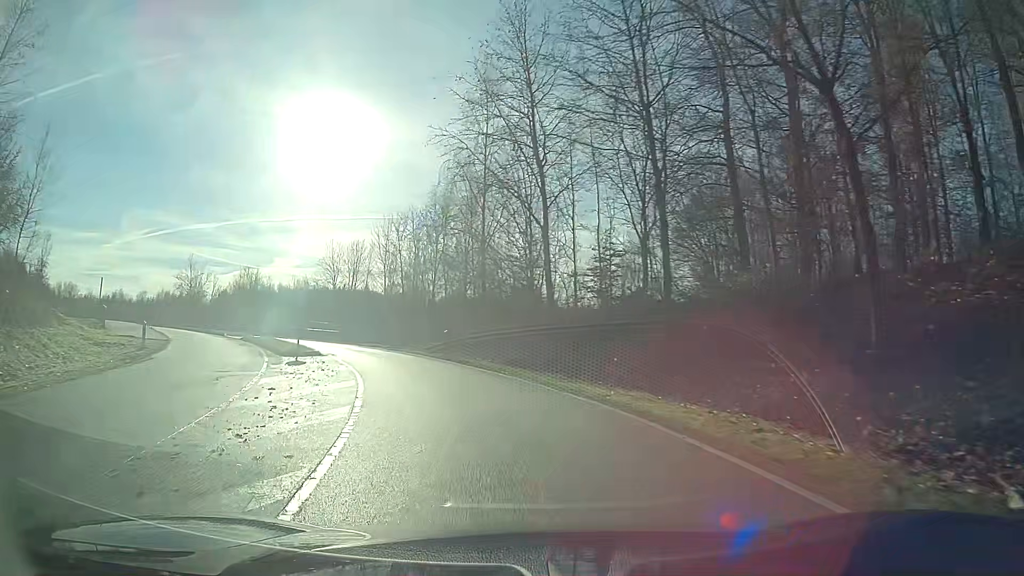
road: primary_link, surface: asphalt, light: Day
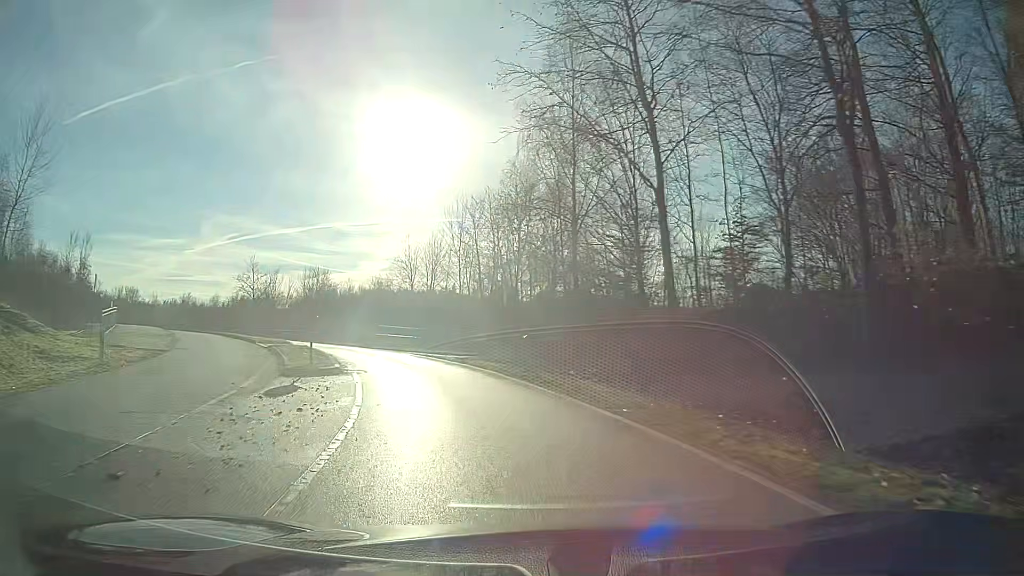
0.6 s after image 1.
(-0.5, +7.7) m; -8°
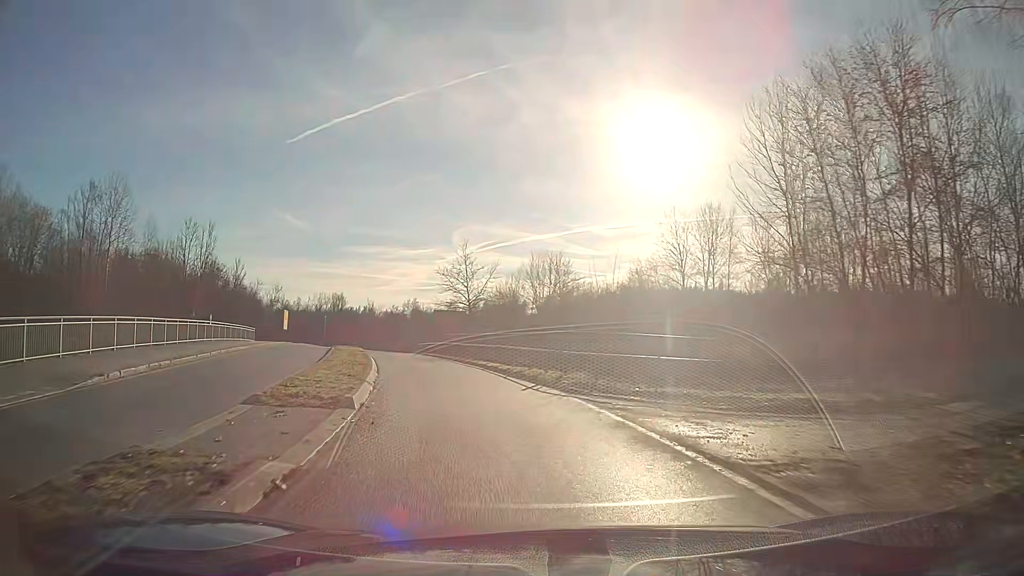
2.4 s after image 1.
(-4.3, +22.7) m; -21°
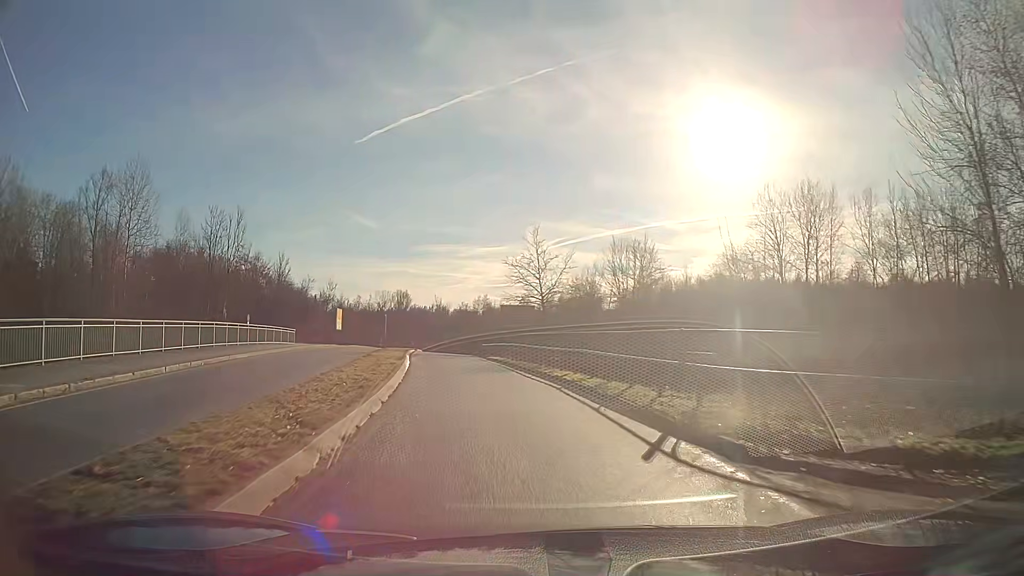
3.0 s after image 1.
(-0.5, +7.9) m; -6°
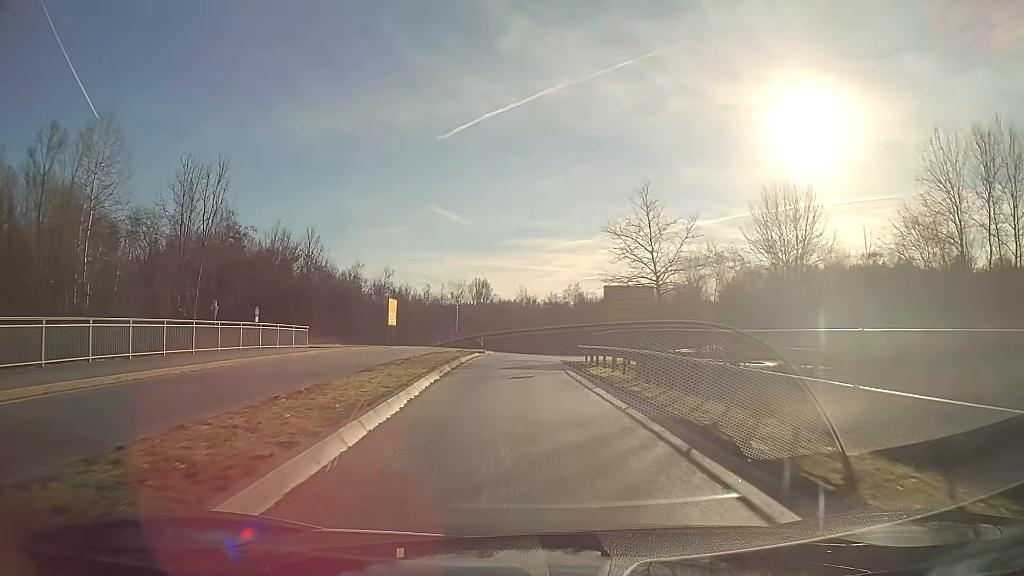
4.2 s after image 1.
(-1.1, +16.3) m; -7°
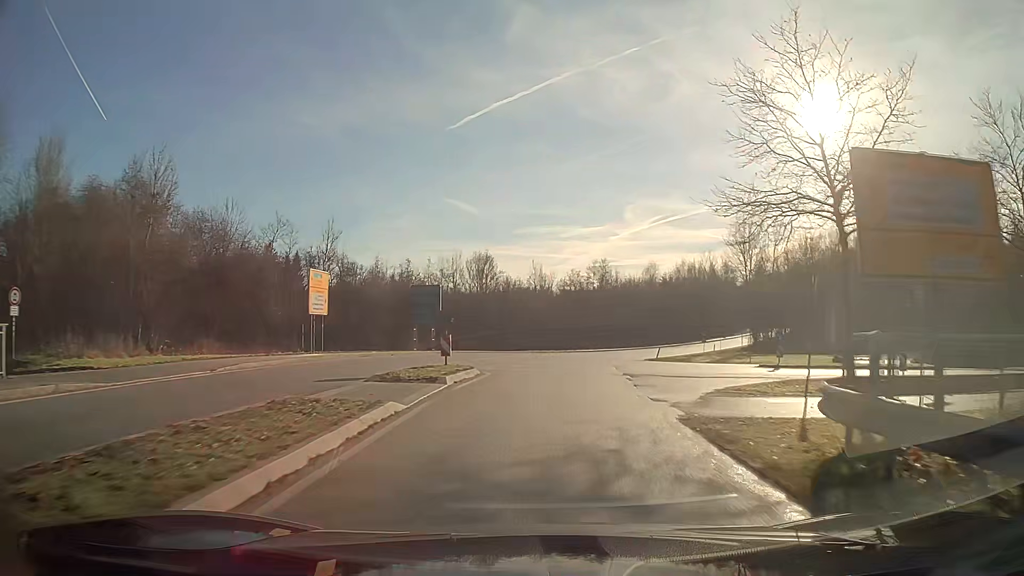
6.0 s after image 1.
(-0.4, +25.4) m; -1°
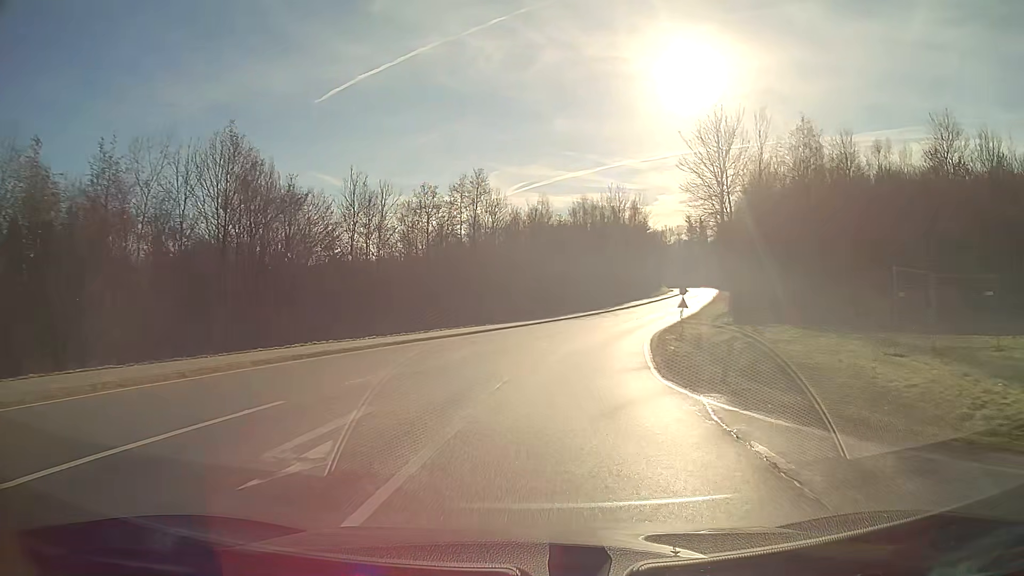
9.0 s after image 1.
(+3.6, +43.1) m; +12°
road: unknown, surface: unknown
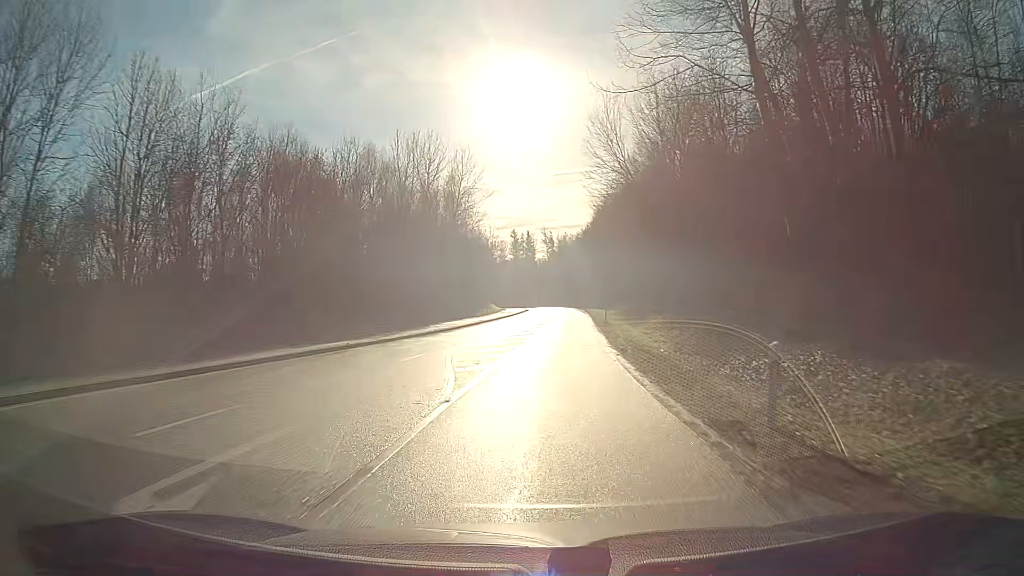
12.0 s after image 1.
(+6.7, +47.3) m; +15°
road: secondary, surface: asphalt
